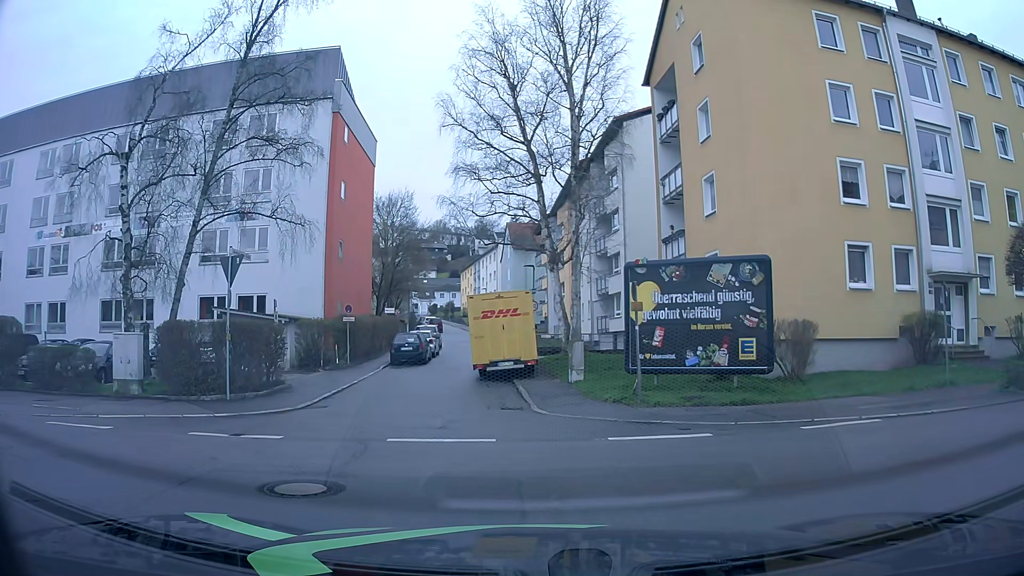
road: residential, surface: asphalt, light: Day
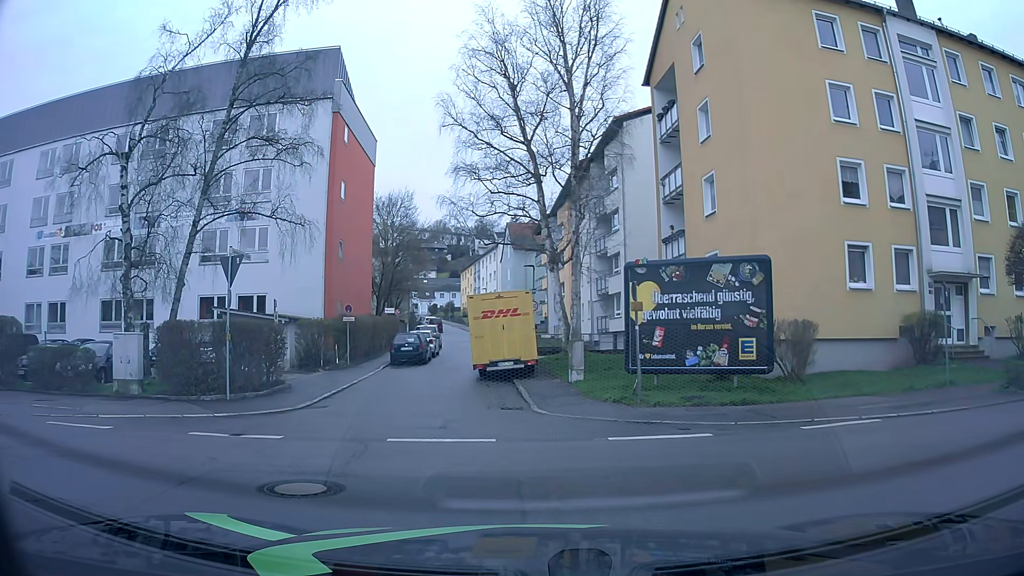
(0.0, 0.0) m; 0°
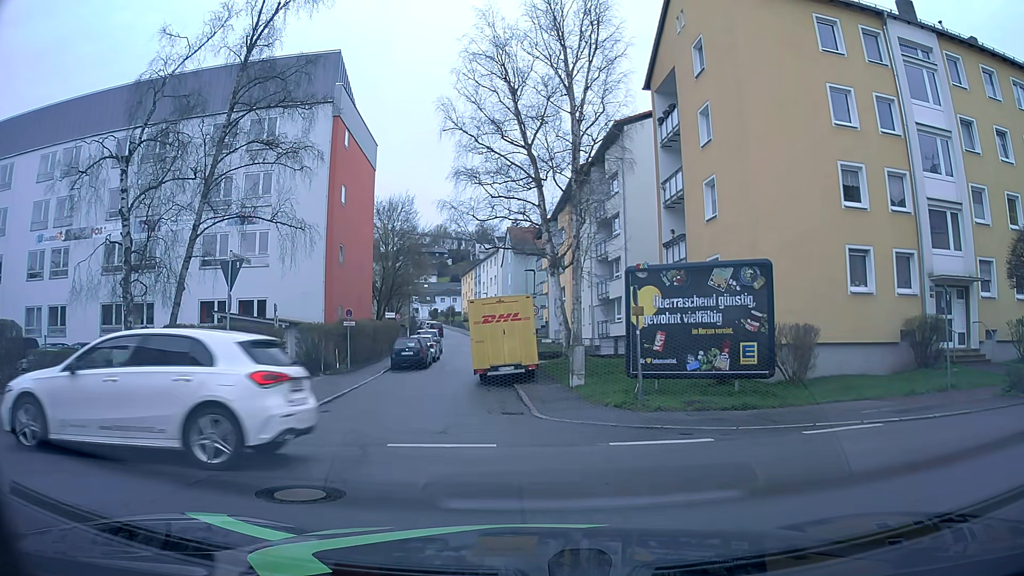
(0.0, +0.1) m; 0°
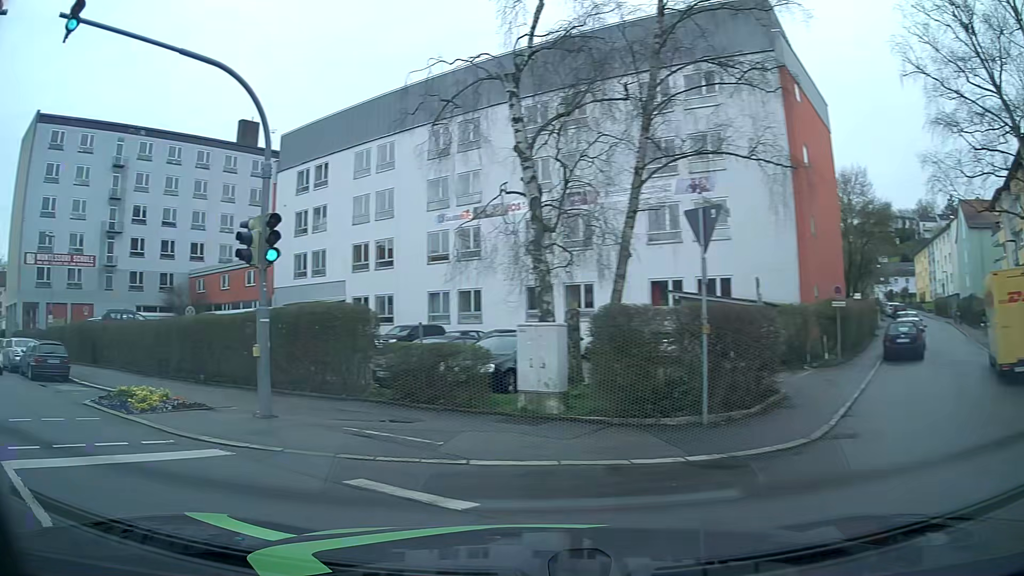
(-1.6, +5.7) m; -38°
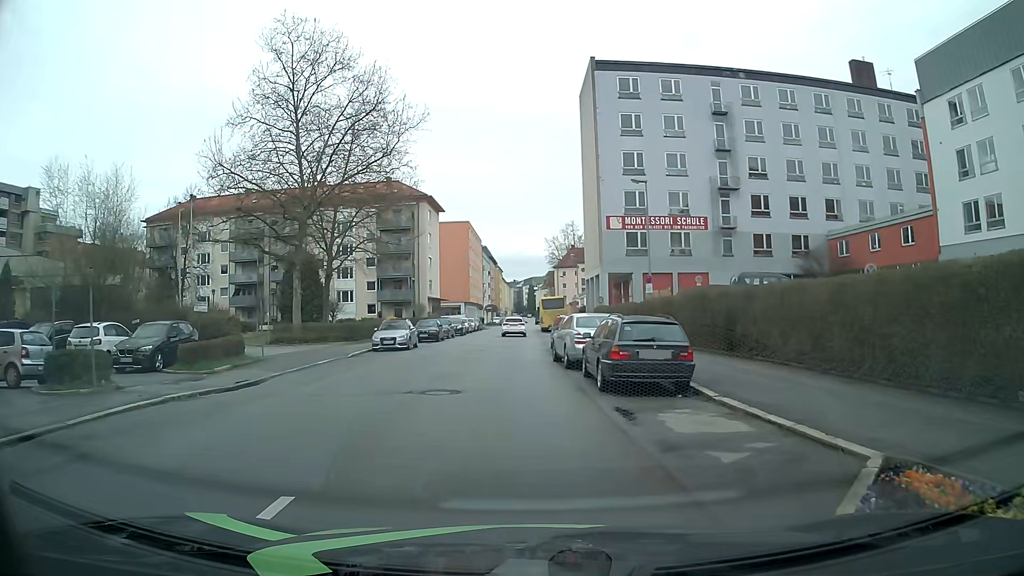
(-6.6, +9.9) m; -51°
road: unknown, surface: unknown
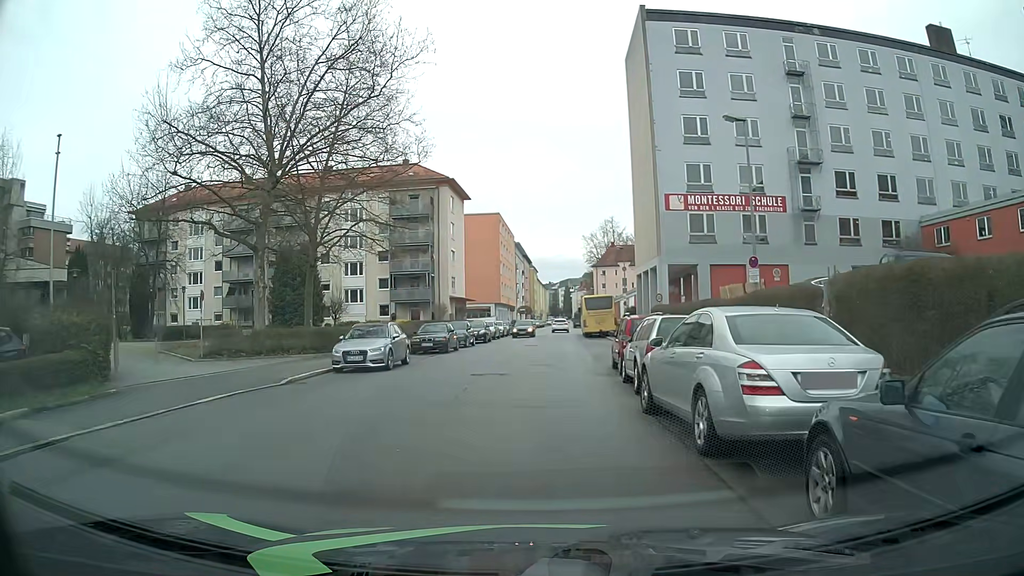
(-0.5, +11.2) m; -4°
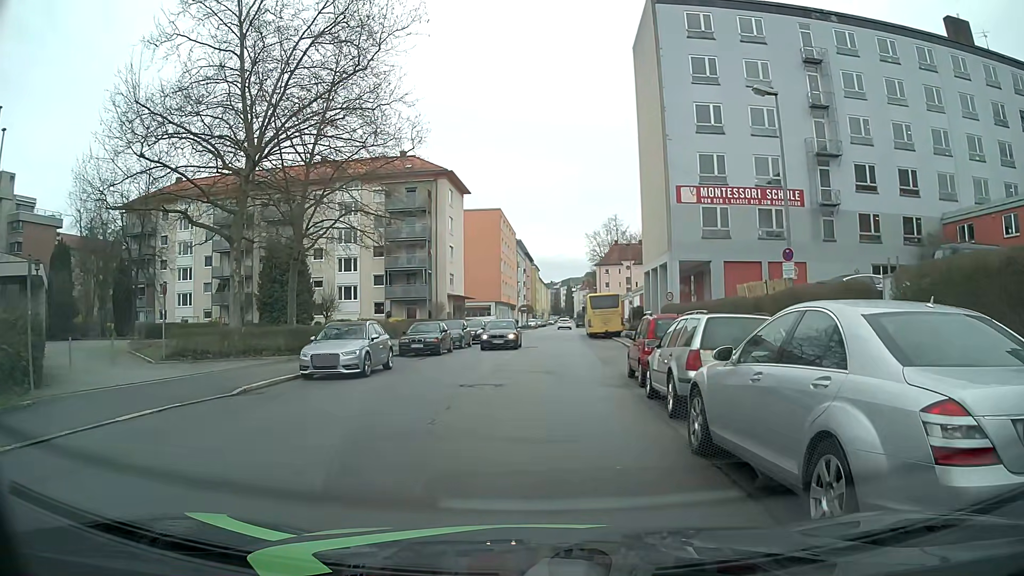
(0.0, +2.8) m; -2°
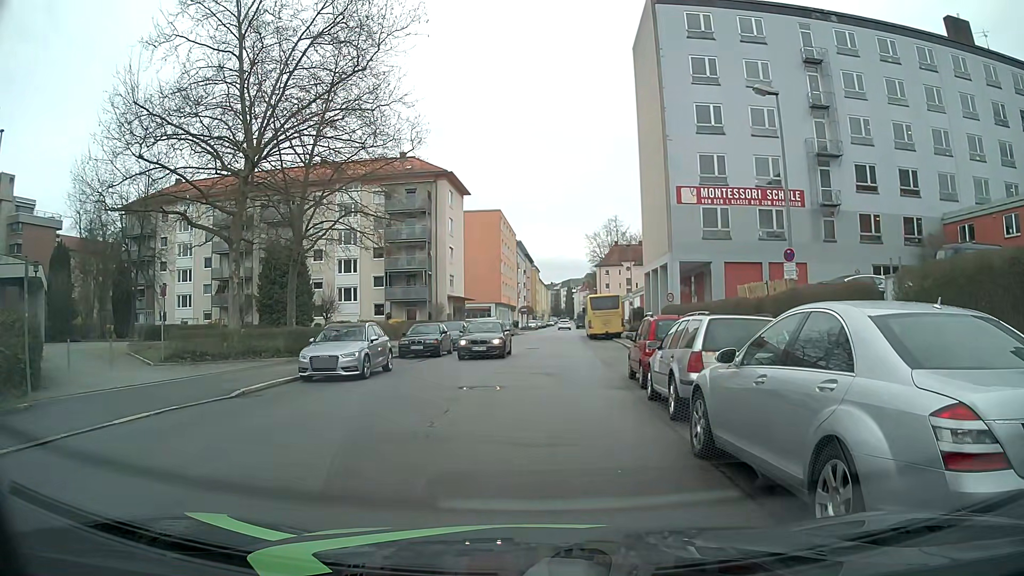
(0.0, +0.1) m; 0°
